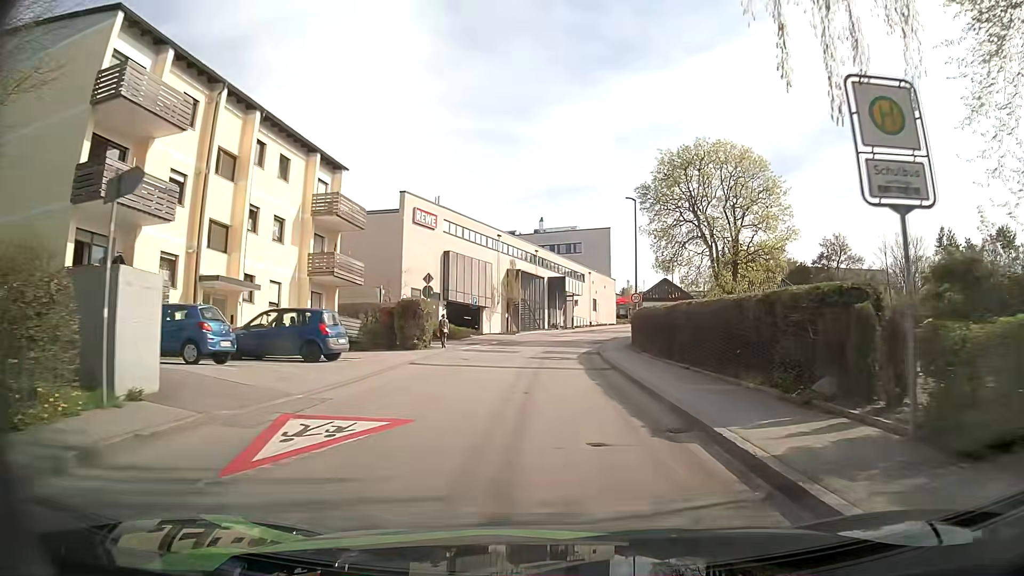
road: unclassified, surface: asphalt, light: Day
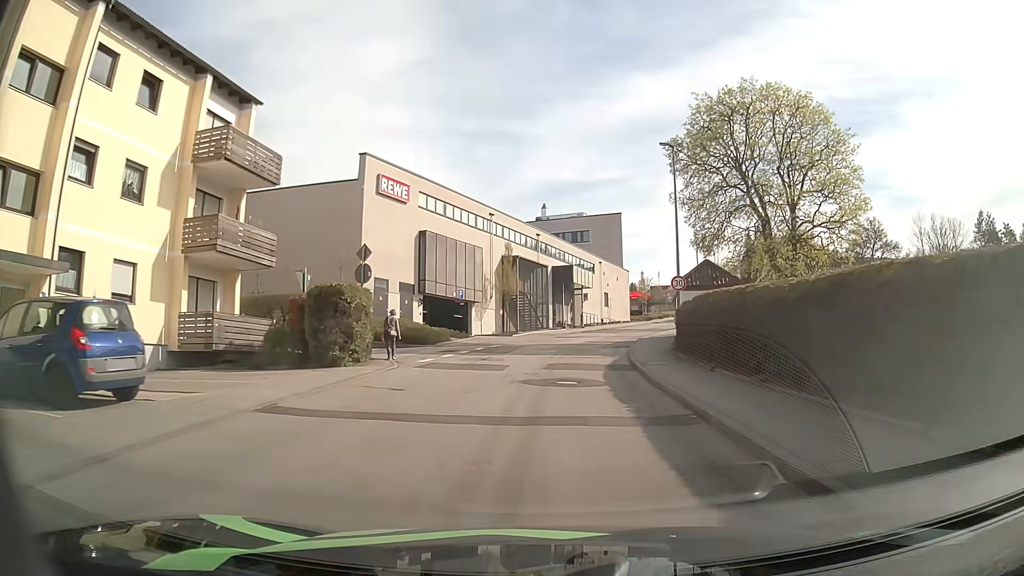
(-0.1, +11.4) m; -1°
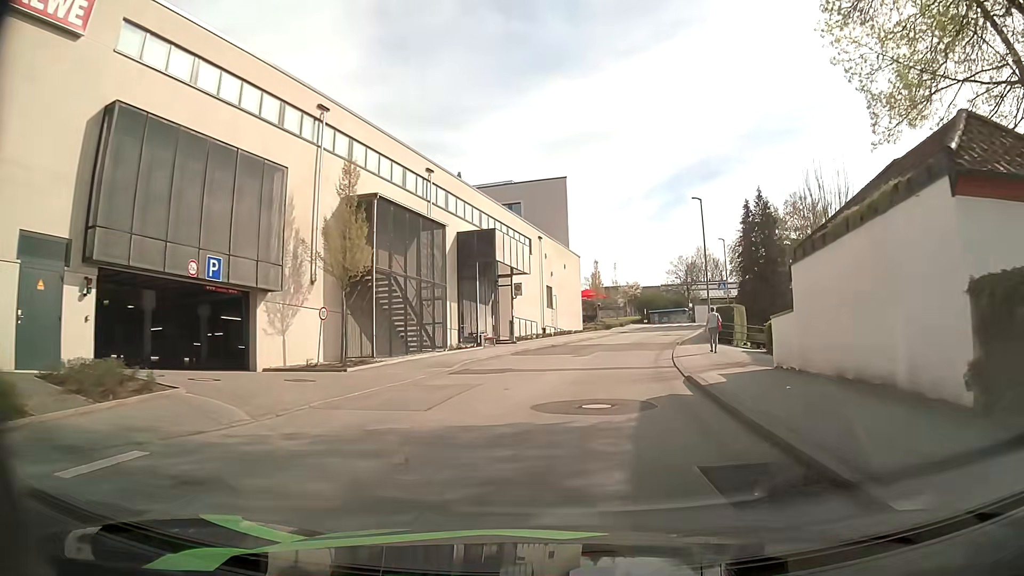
(+1.0, +27.2) m; +6°
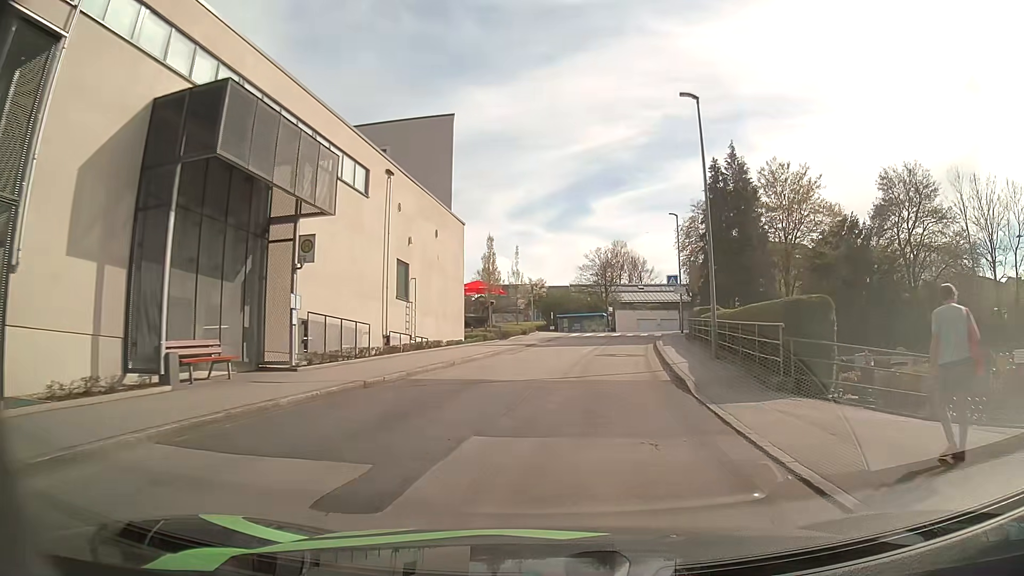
(+1.7, +20.7) m; +9°
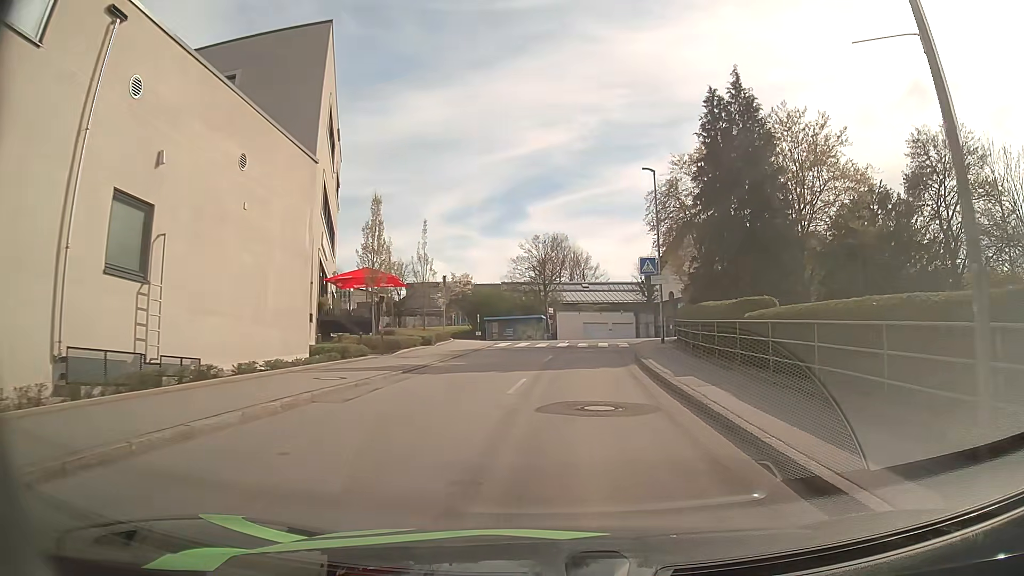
(+0.8, +15.1) m; +6°
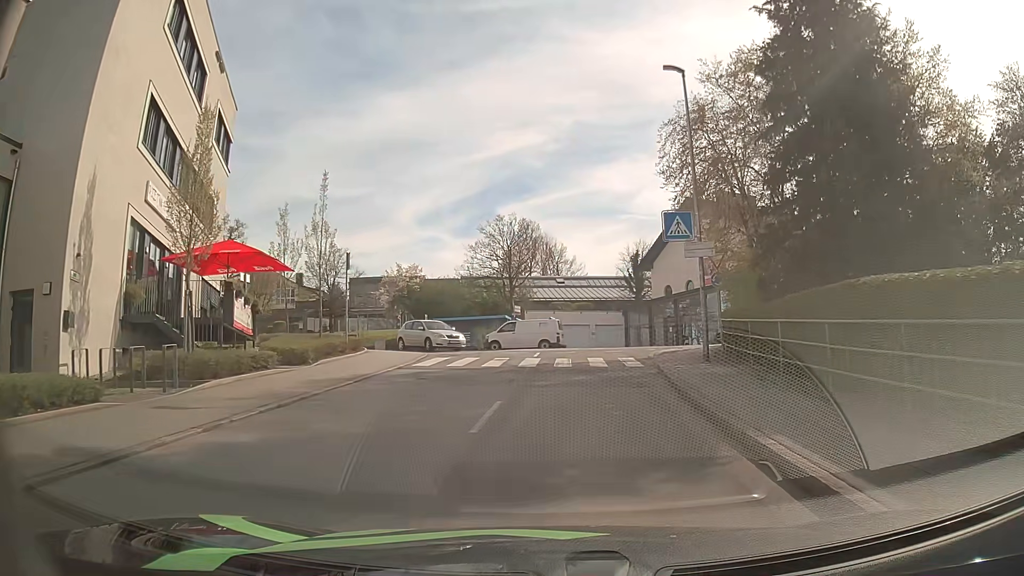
(+0.3, +13.3) m; +2°
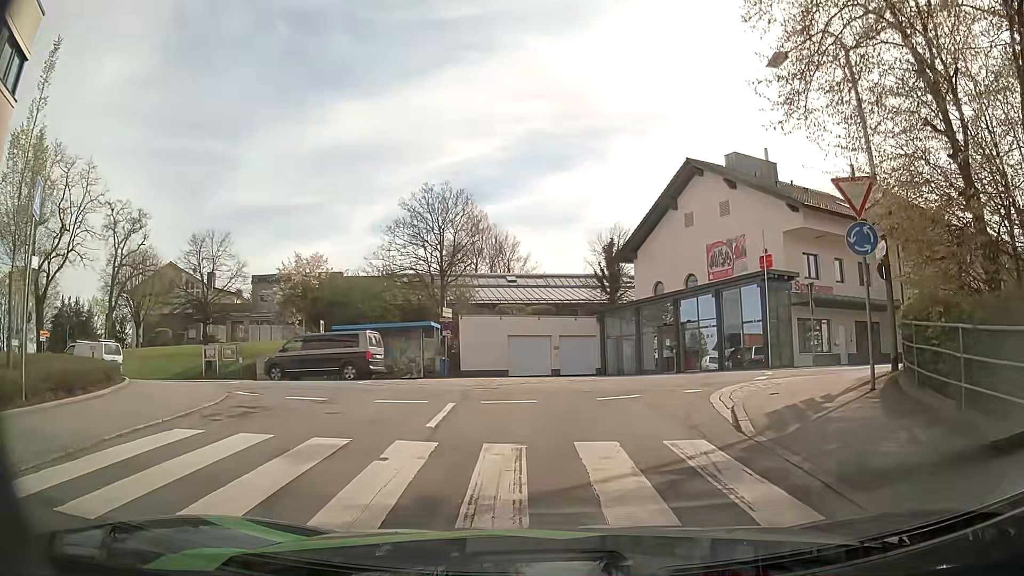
(+0.3, +14.5) m; +4°
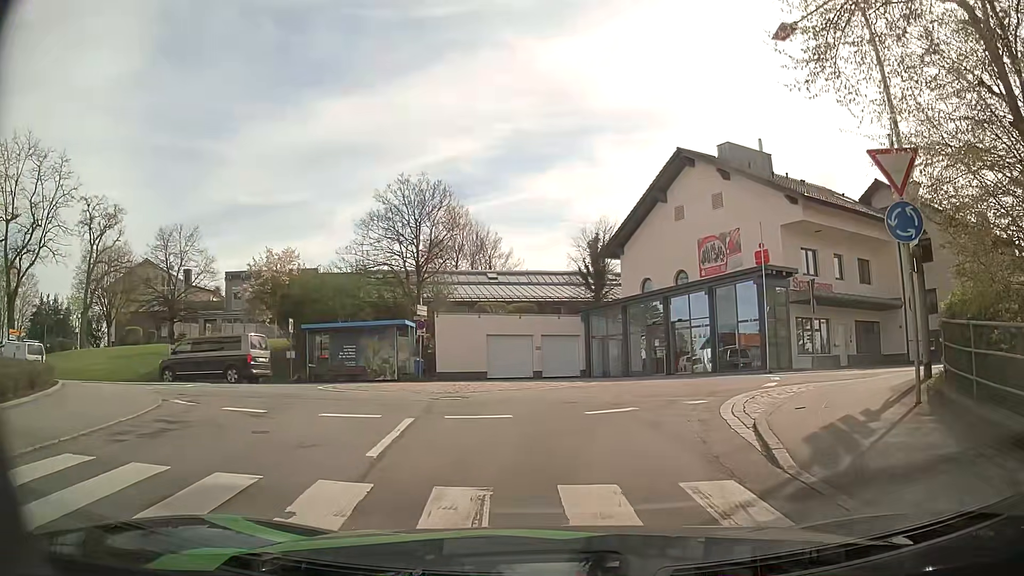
(0.0, +2.1) m; +3°
